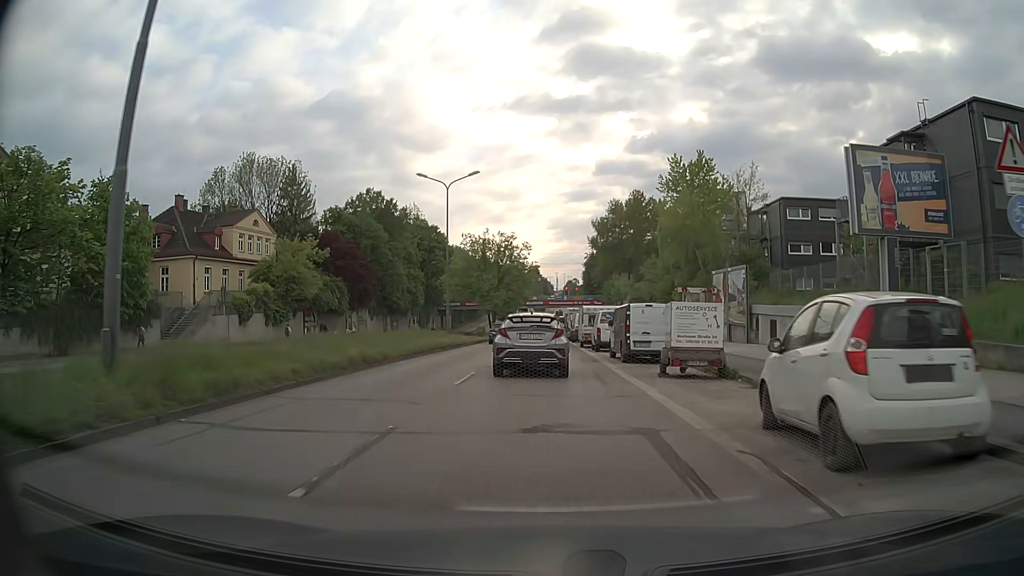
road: secondary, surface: asphalt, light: Day
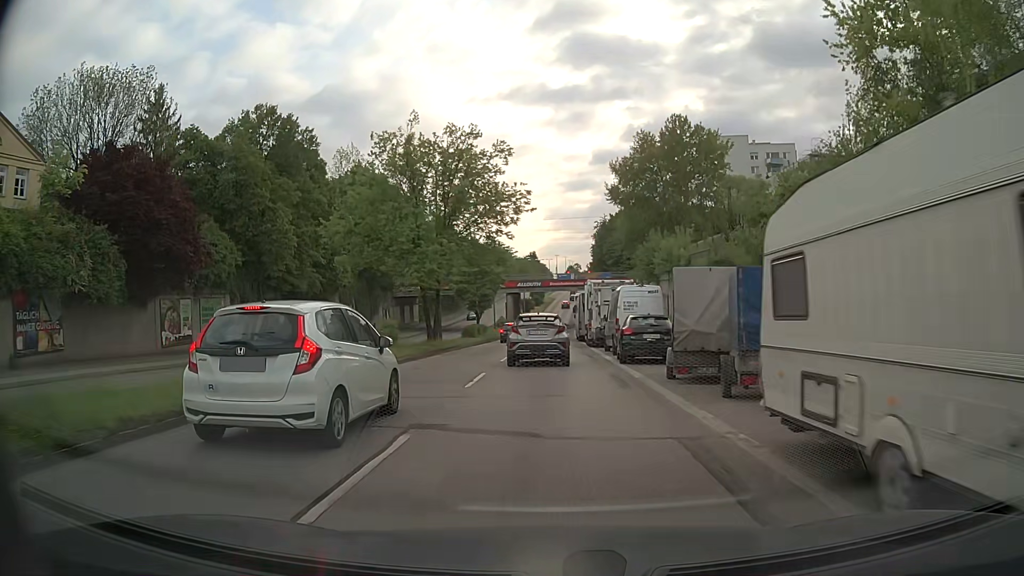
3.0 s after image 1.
(-0.1, +37.3) m; 0°
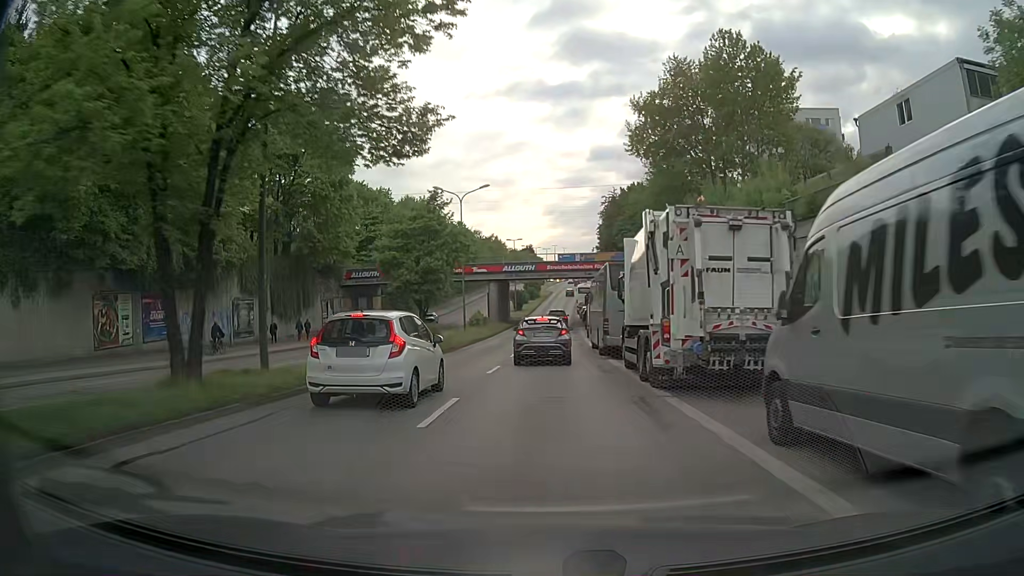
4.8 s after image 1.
(-0.1, +23.1) m; 0°
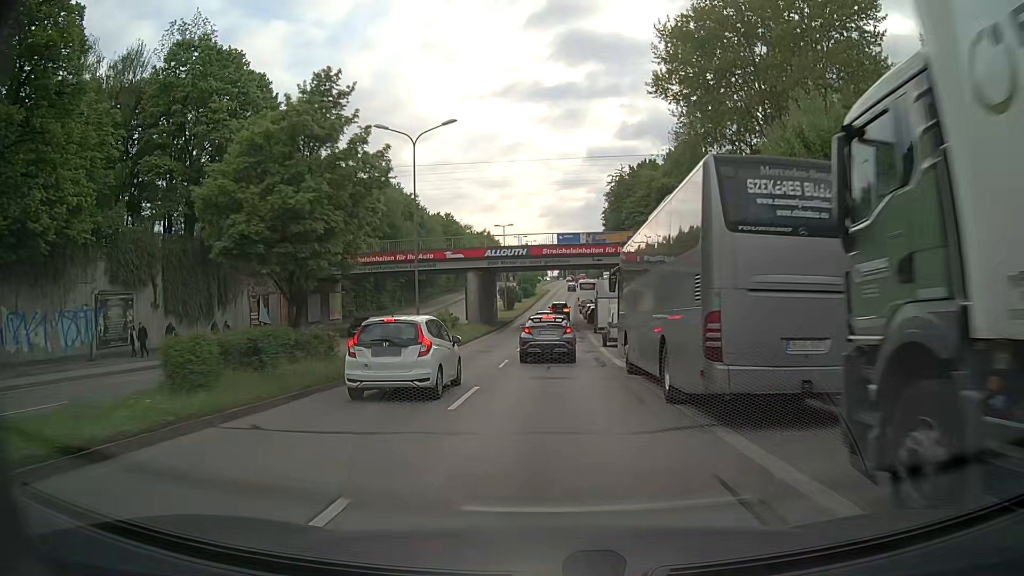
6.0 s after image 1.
(0.0, +15.9) m; 0°
(0, +10) (0, +20) (0, +30) (0, +40) (+1, +50) (+1, +60) (+1, +70) (+2, +80) (+2, +90) (+2, +100) m
